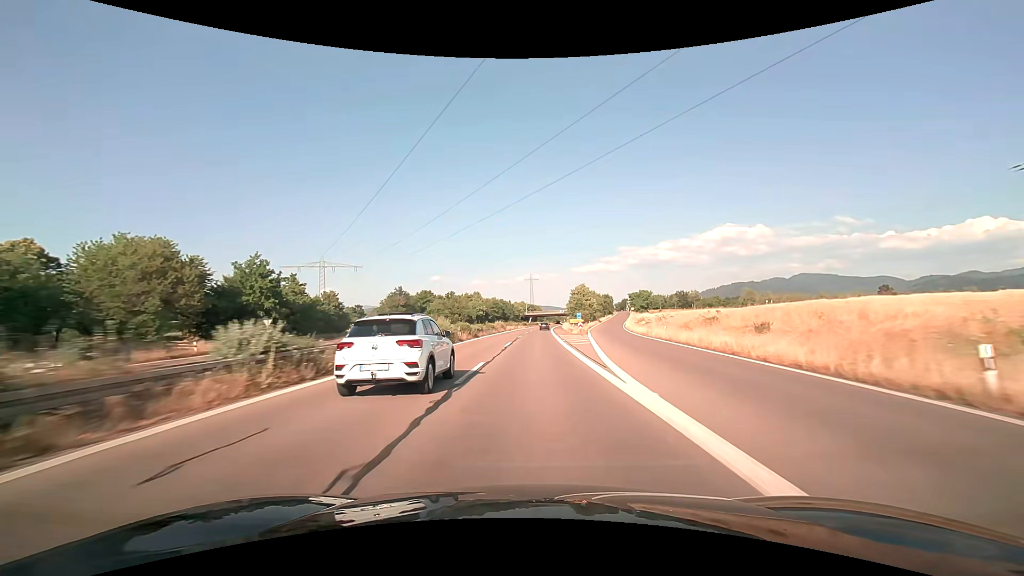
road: trunk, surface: asphalt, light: Day
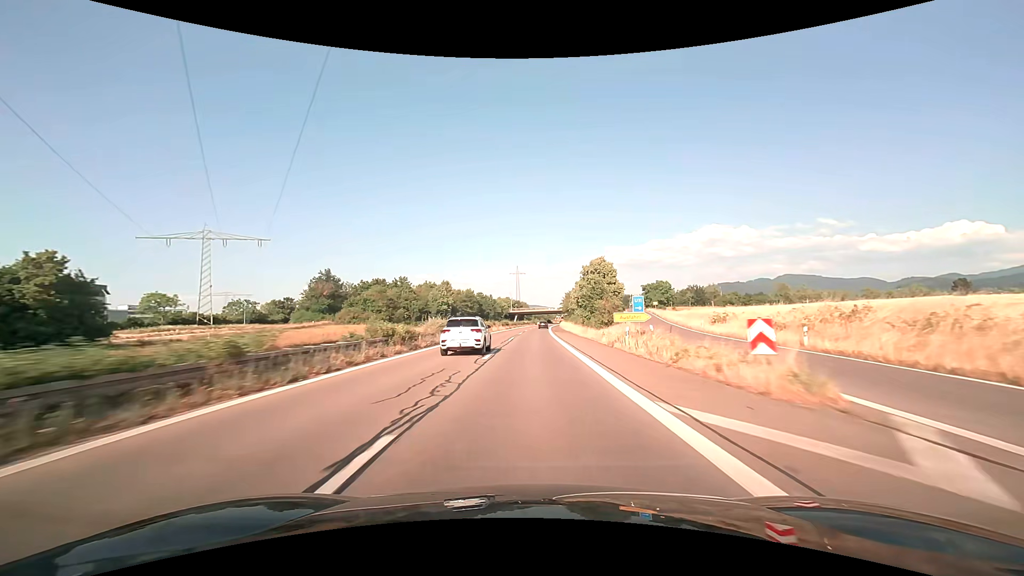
(+0.7, +47.7) m; +2°
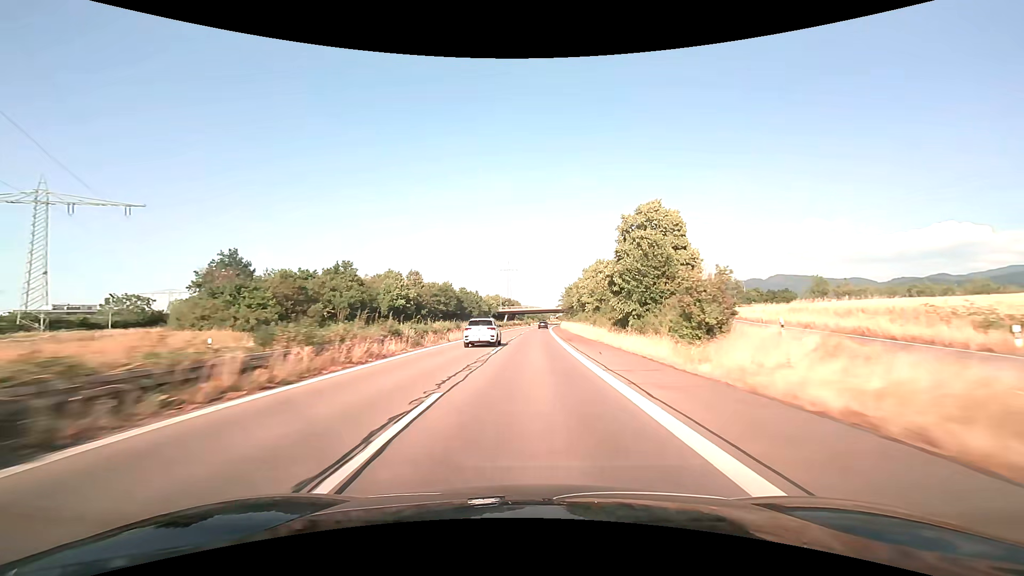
(+0.3, +32.8) m; +1°
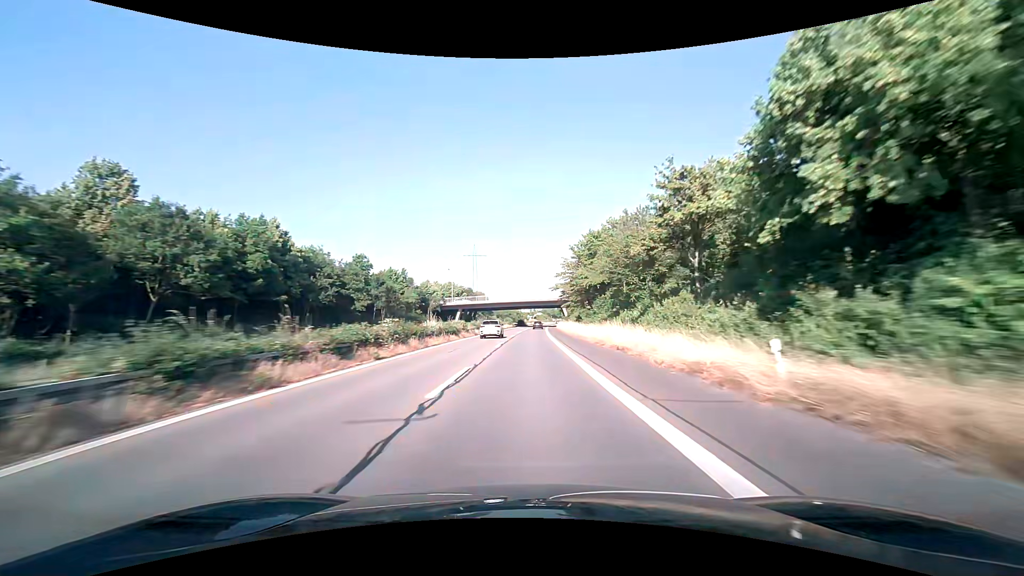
(+1.9, +84.6) m; +3°
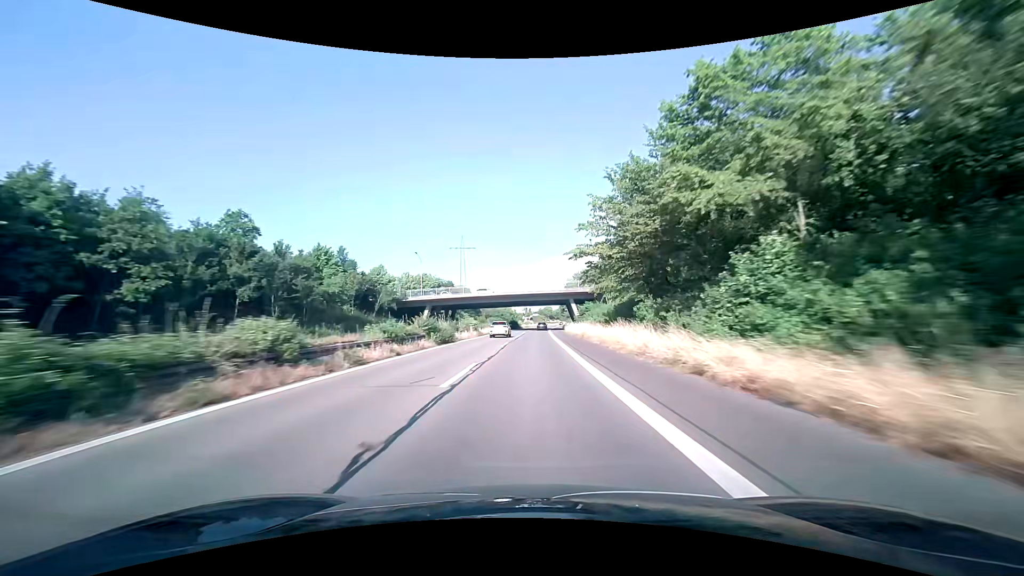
(+0.2, +34.9) m; +1°
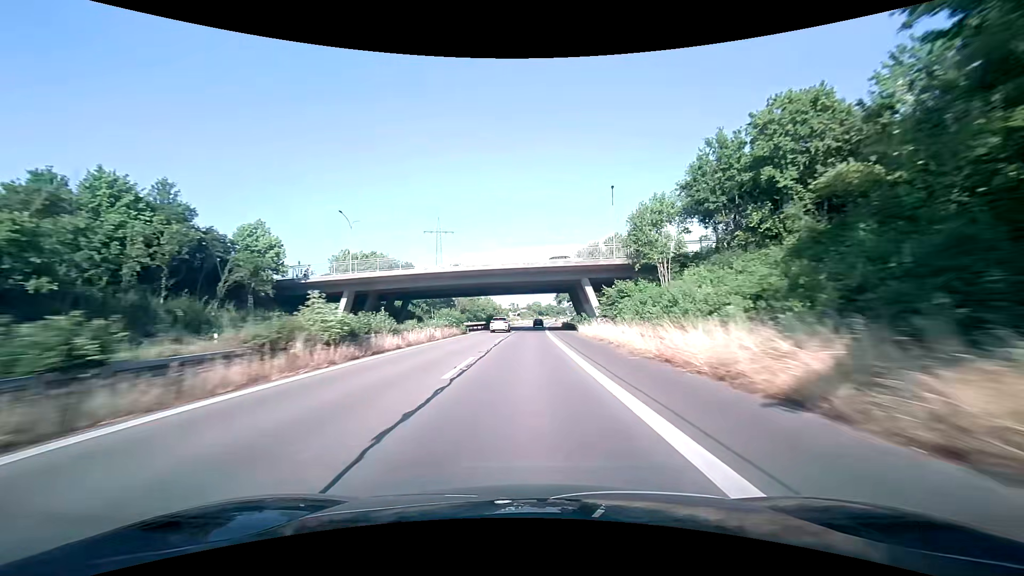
(+0.4, +35.2) m; +1°
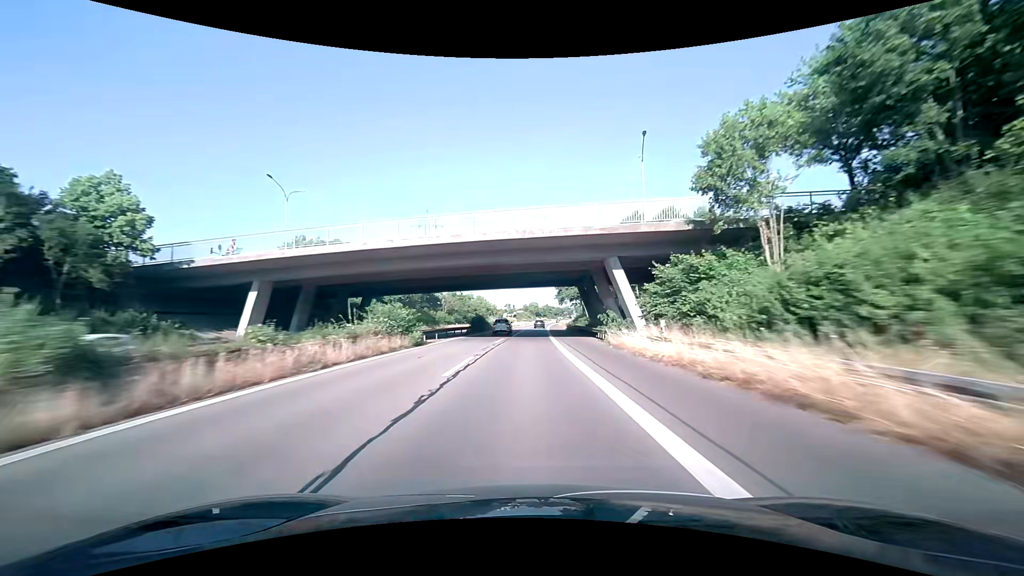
(+0.1, +17.4) m; 0°
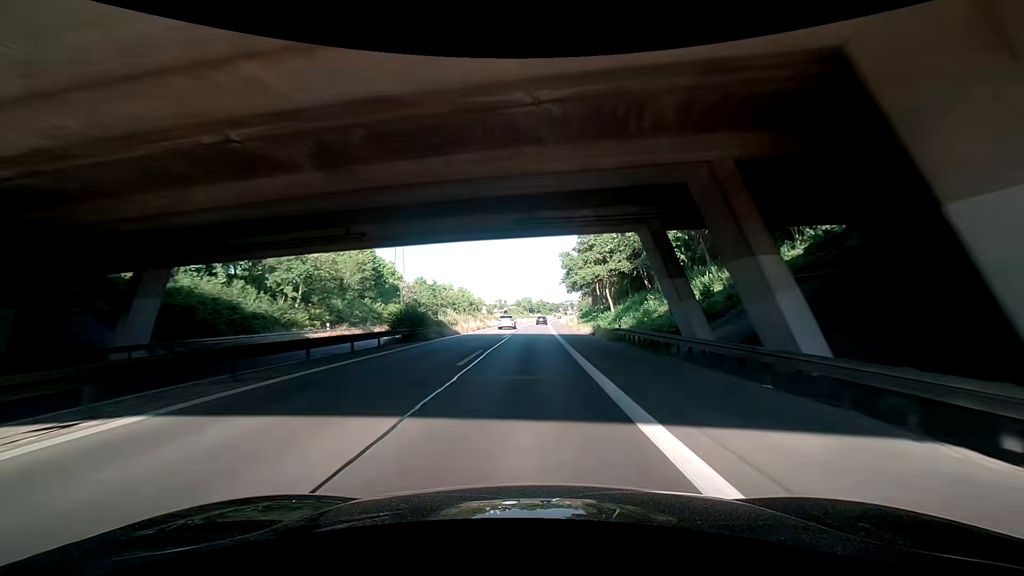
(+0.3, +33.7) m; +1°
(0, +10) (0, +20) (0, +30) (0, +40) (+1, +50) (+1, +60) (+1, +70) (+2, +80) (+2, +90) (+3, +100) m
